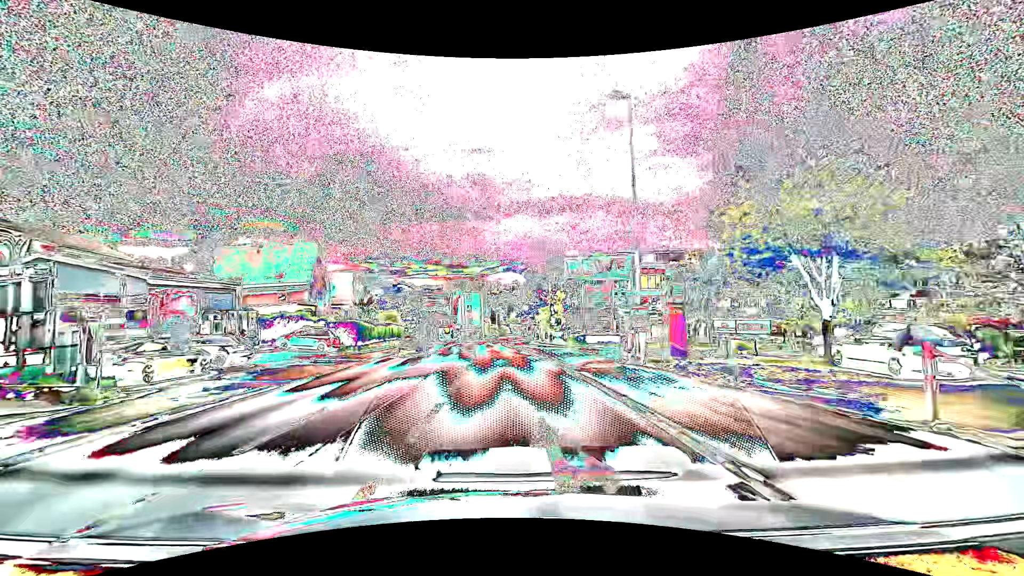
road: tertiary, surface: asphalt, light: Day
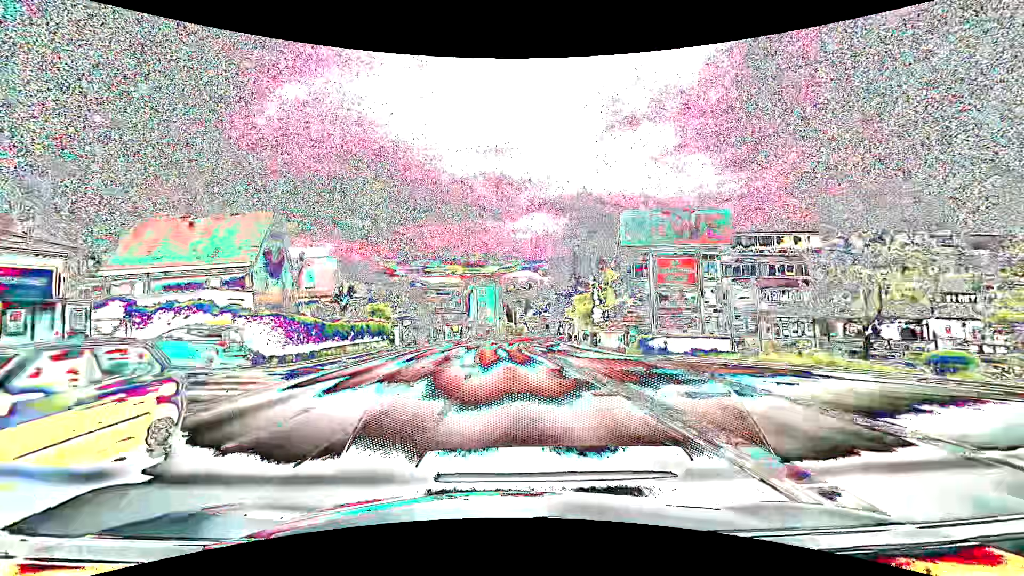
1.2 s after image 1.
(-0.2, +15.3) m; -2°
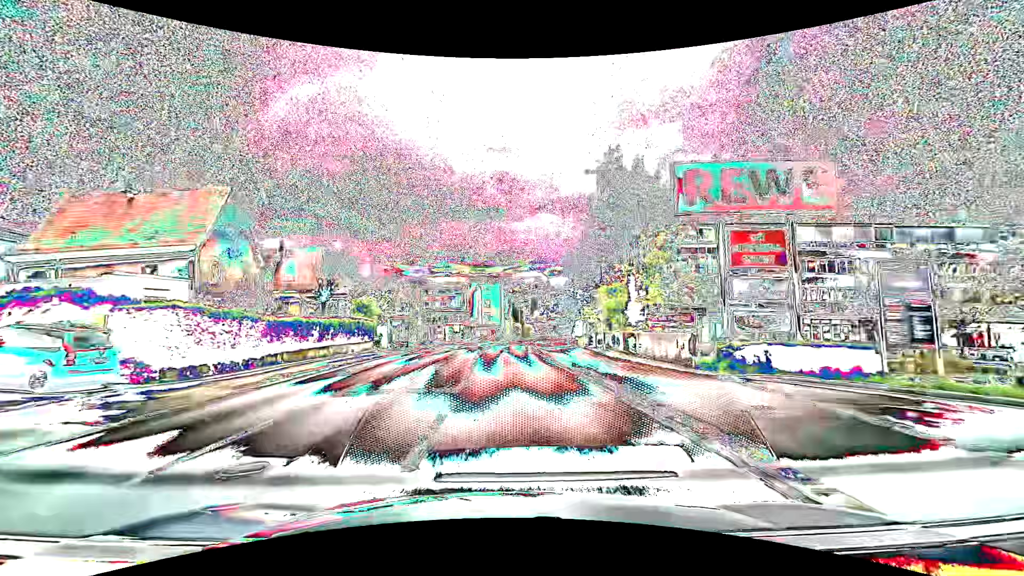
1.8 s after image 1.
(0.0, +7.7) m; -1°
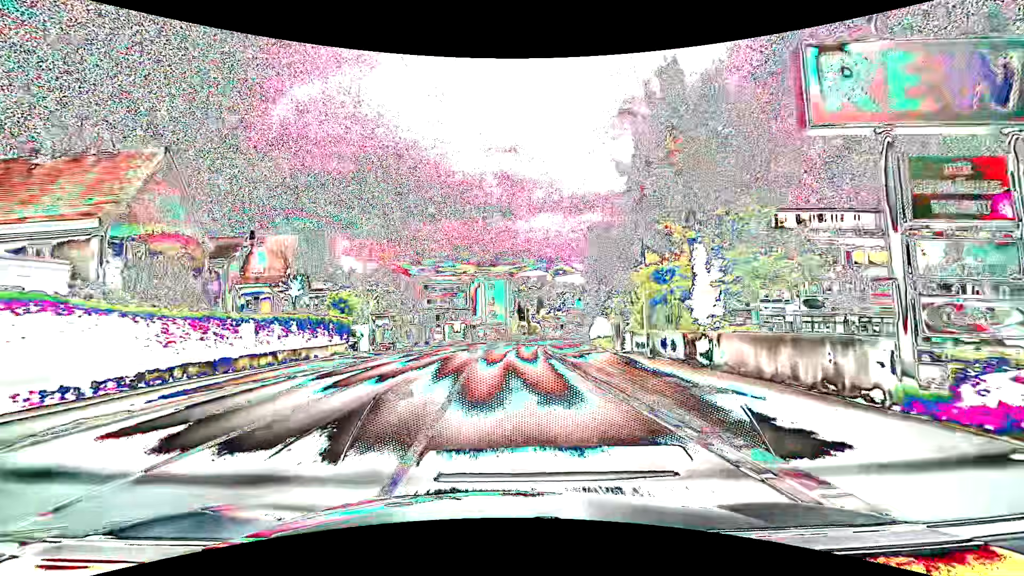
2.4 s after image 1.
(0.0, +7.7) m; 0°
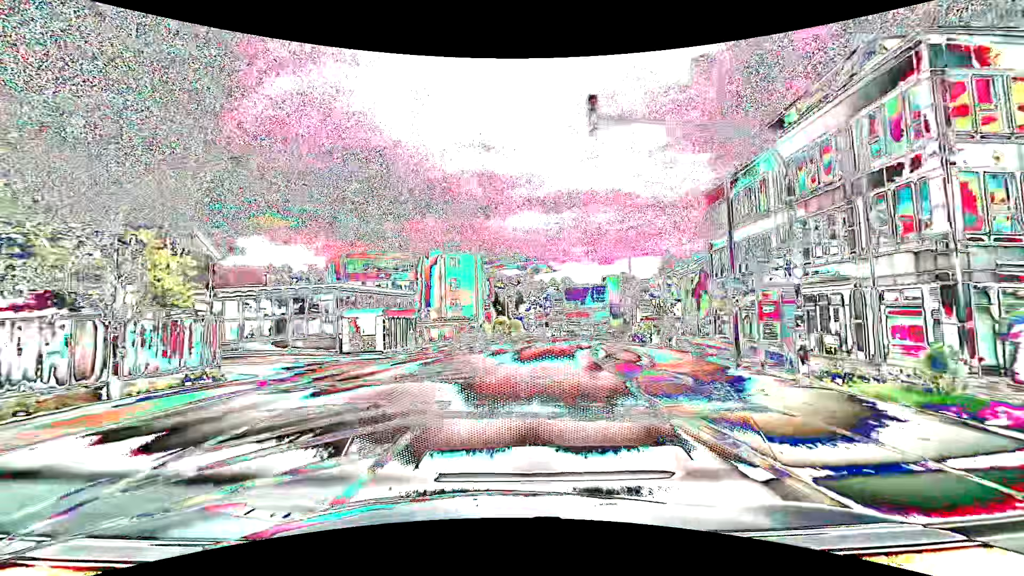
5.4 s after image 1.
(+0.4, +38.3) m; +3°
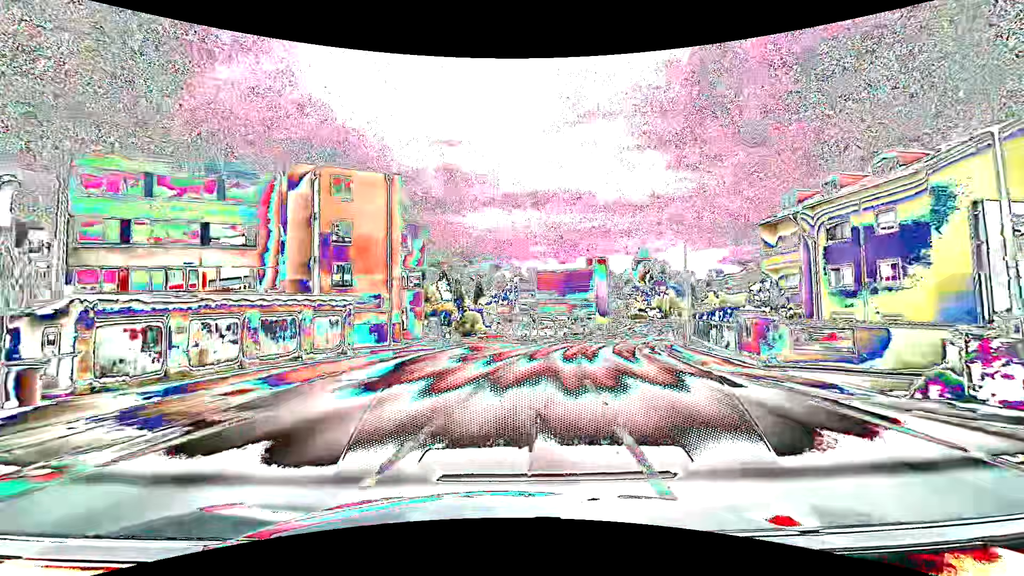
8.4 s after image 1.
(+1.0, +38.3) m; +4°
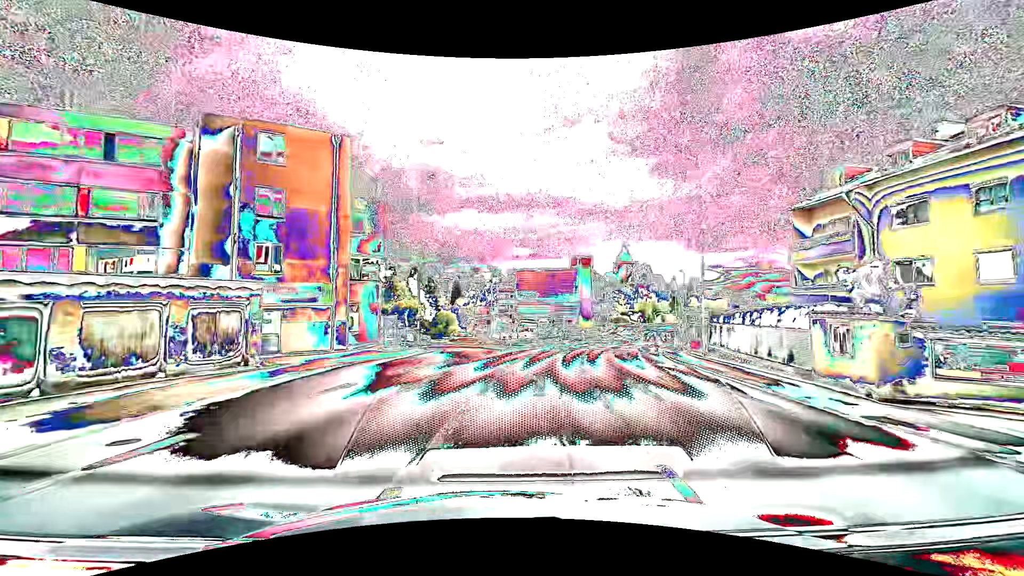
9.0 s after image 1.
(+0.1, +7.6) m; +2°
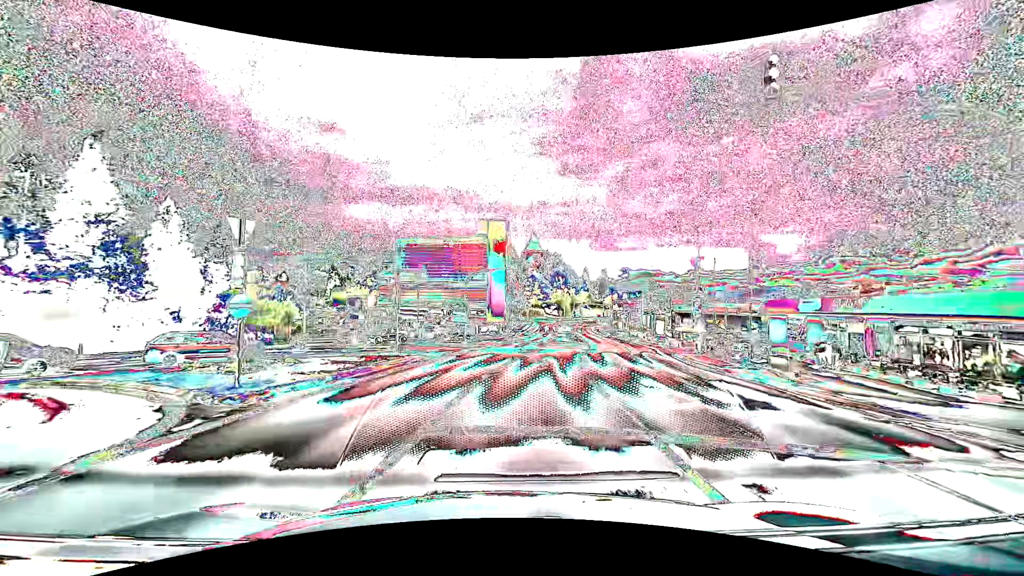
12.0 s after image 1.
(+4.2, +35.7) m; +12°
(0, +10) (+1, +20) (+1, +30) (-5, +37) (-15, +37) (-23, +31) (-29, +24) (-36, +16) (-42, +8) (-48, +1) m
